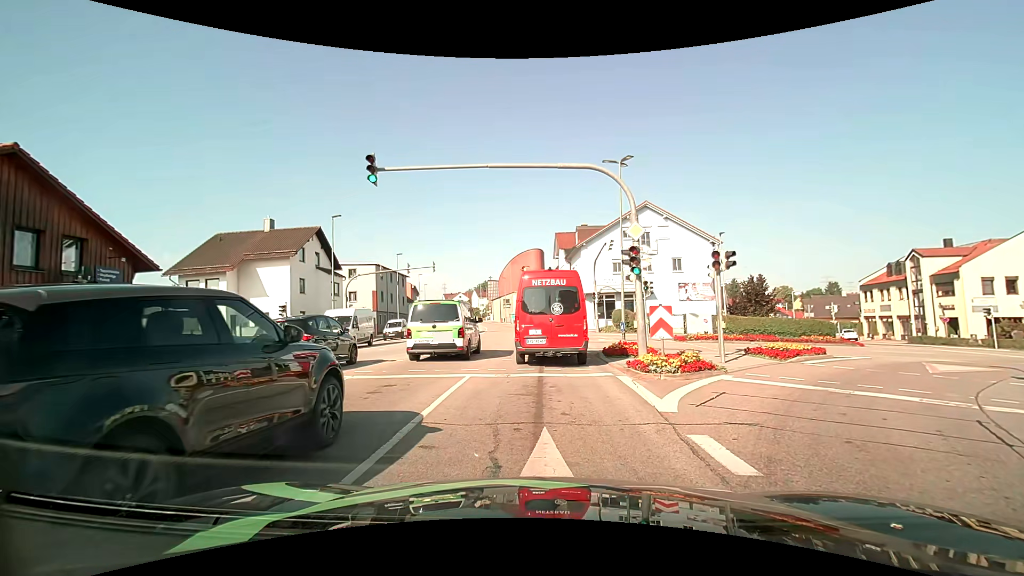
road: tertiary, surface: asphalt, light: Day
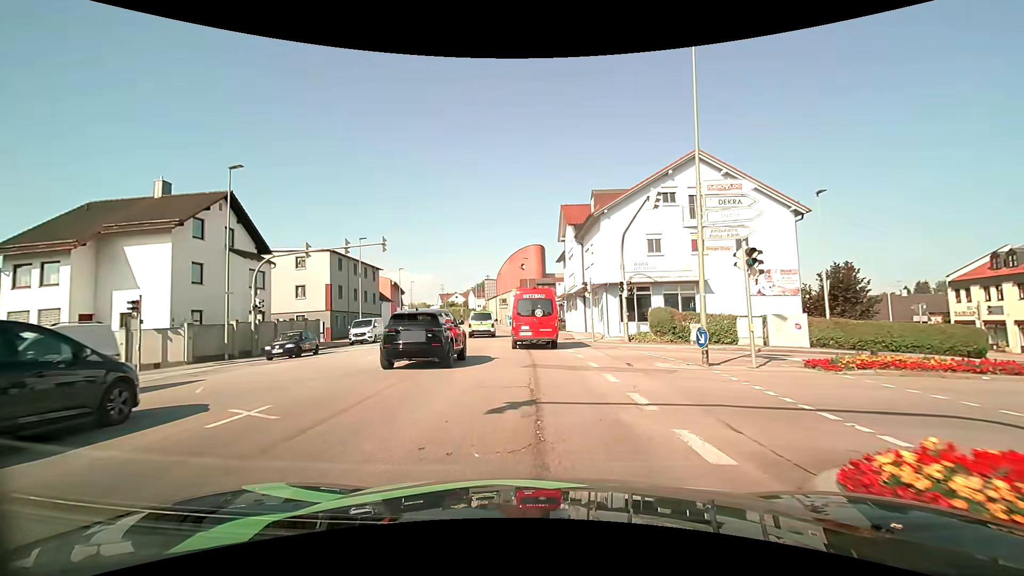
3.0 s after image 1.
(0.0, +14.4) m; 0°
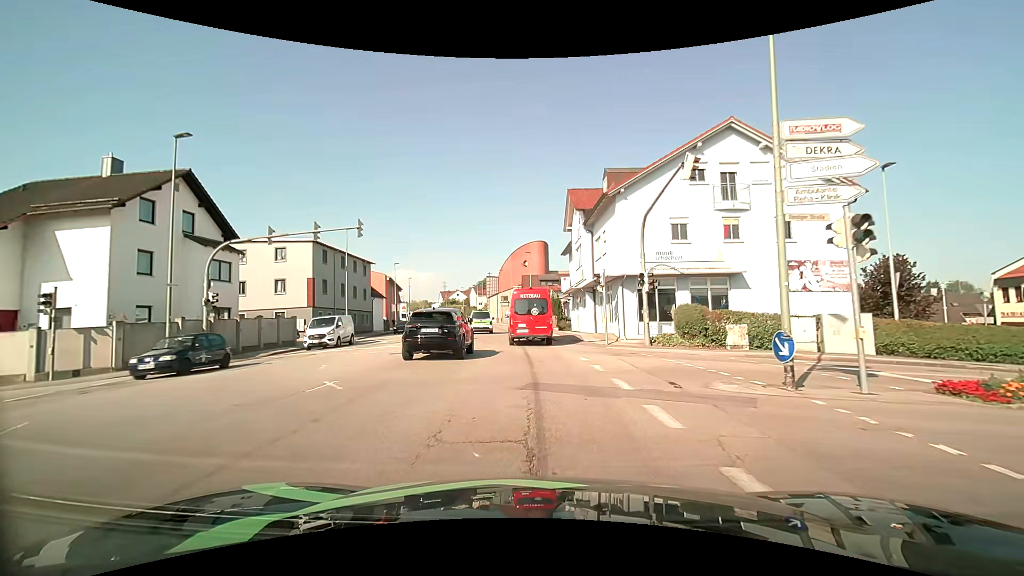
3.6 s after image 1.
(0.0, +4.6) m; 0°
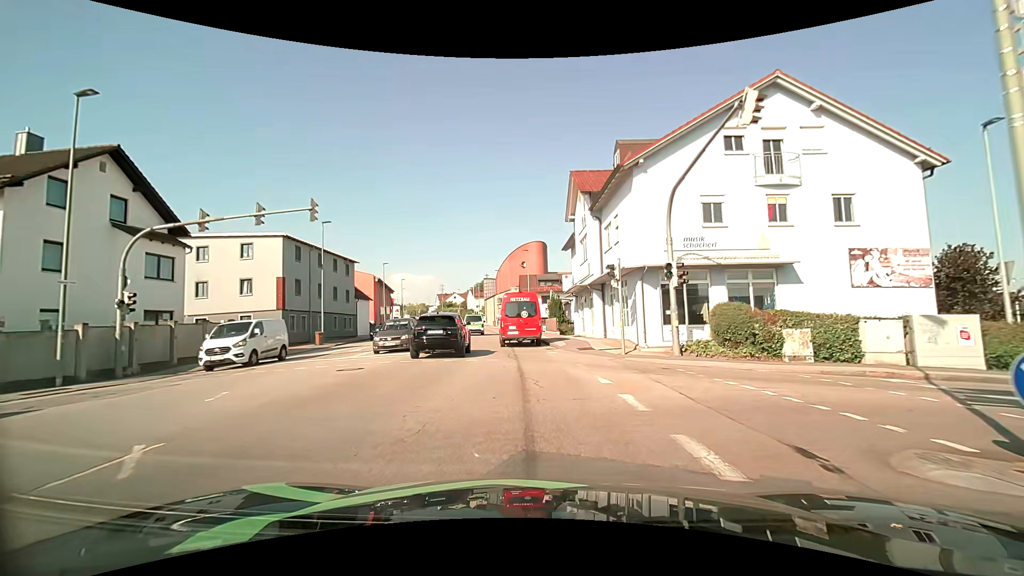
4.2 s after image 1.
(0.0, +5.1) m; 0°
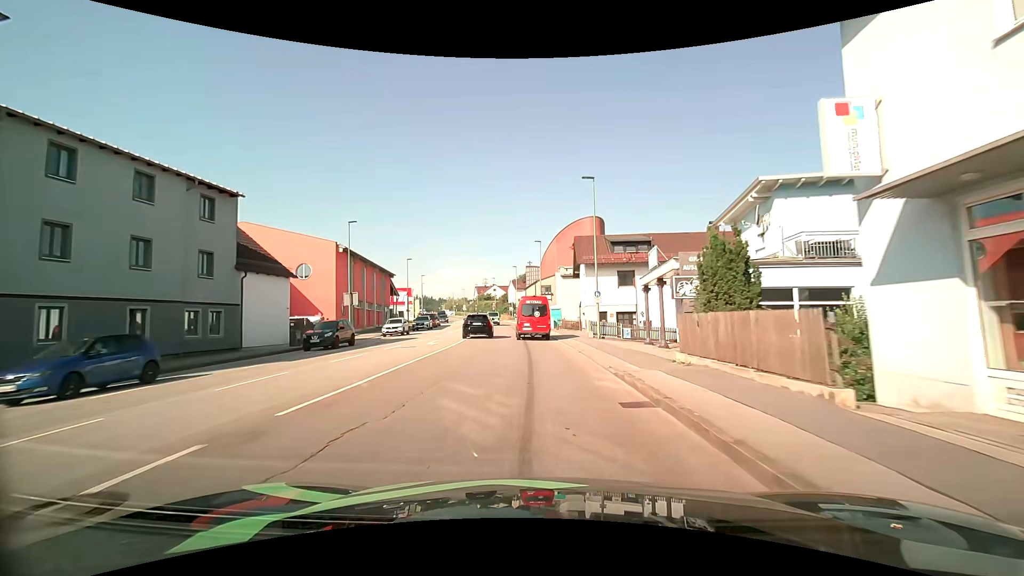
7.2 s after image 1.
(-1.4, +30.8) m; -5°
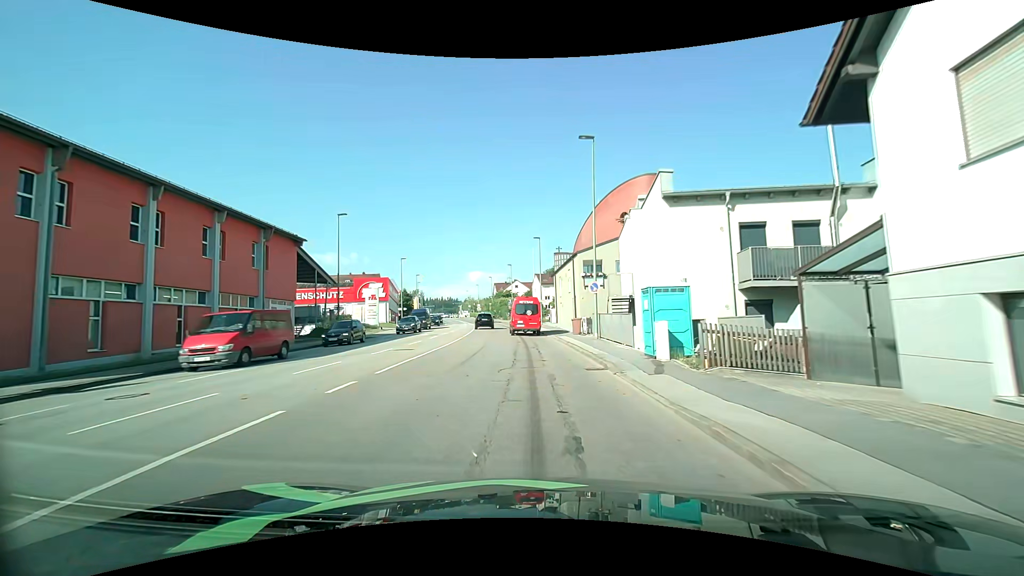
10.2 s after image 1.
(-1.0, +35.4) m; -4°
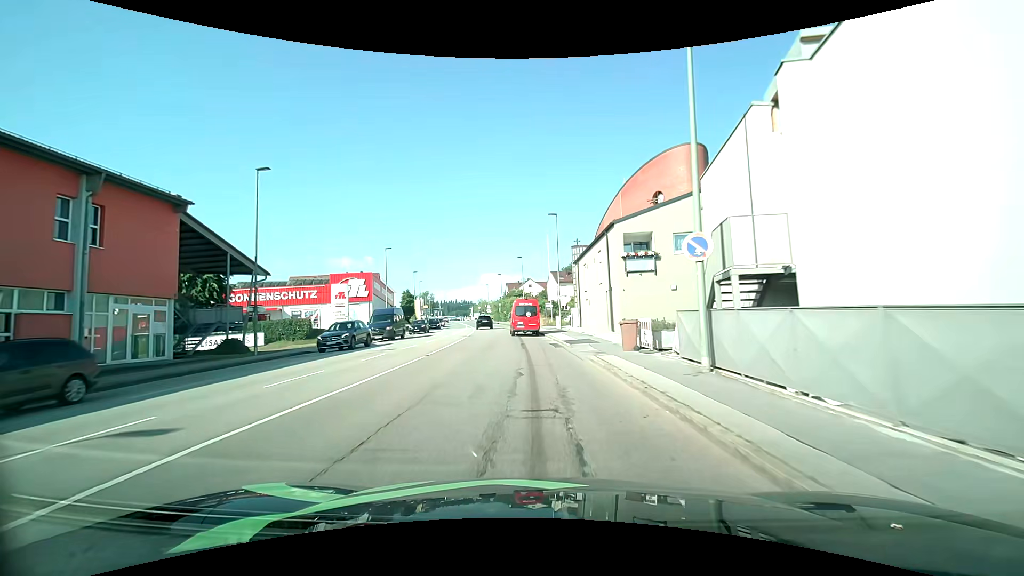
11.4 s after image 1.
(0.0, +14.2) m; -1°
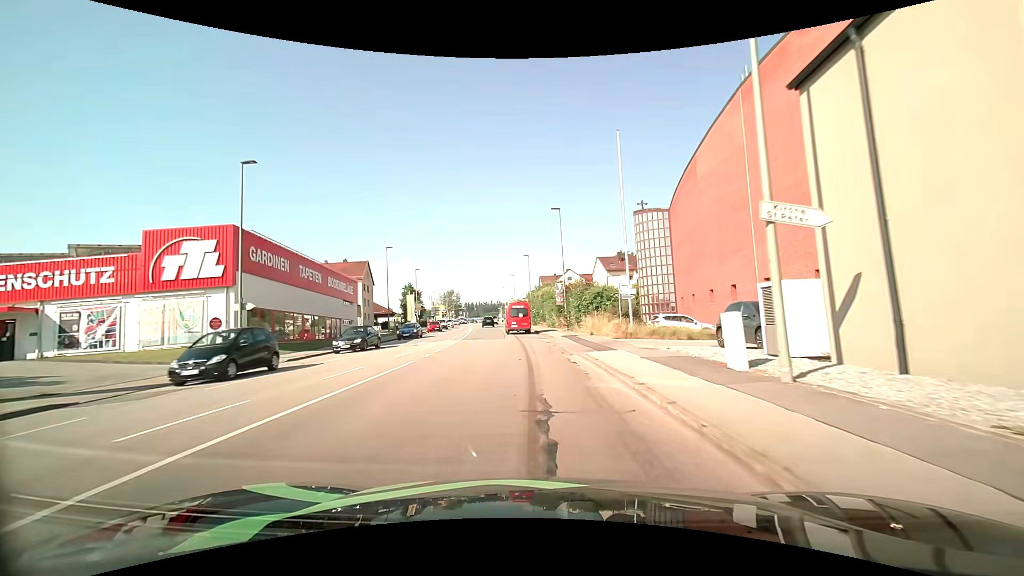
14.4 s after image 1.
(-1.4, +35.3) m; -4°
(0, +10) (0, +20) (-1, +30) (-2, +40) (-3, +50) (-4, +60) (-5, +70) (-6, +80) (-7, +90) (-8, +100) m
